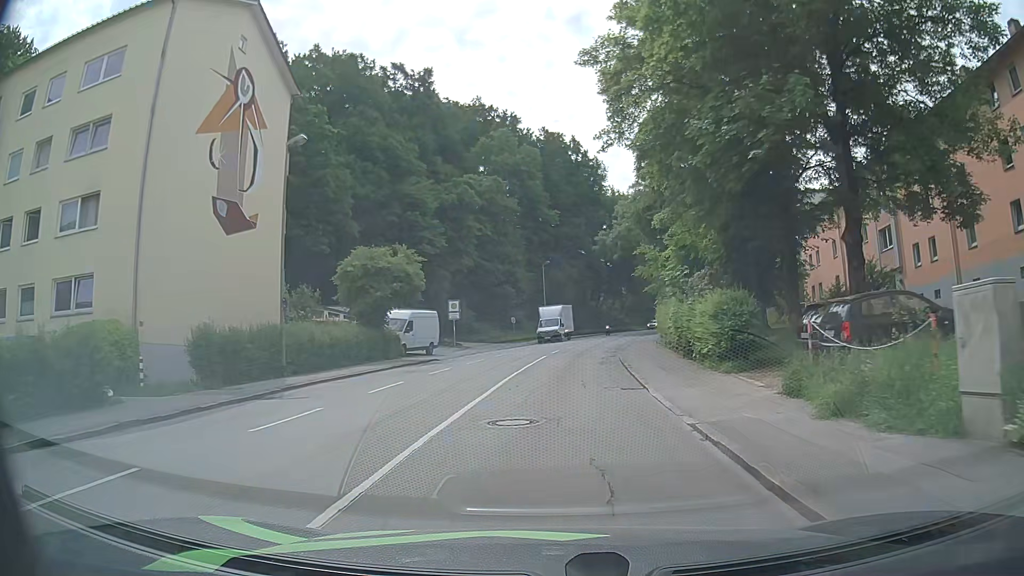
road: tertiary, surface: asphalt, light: Day
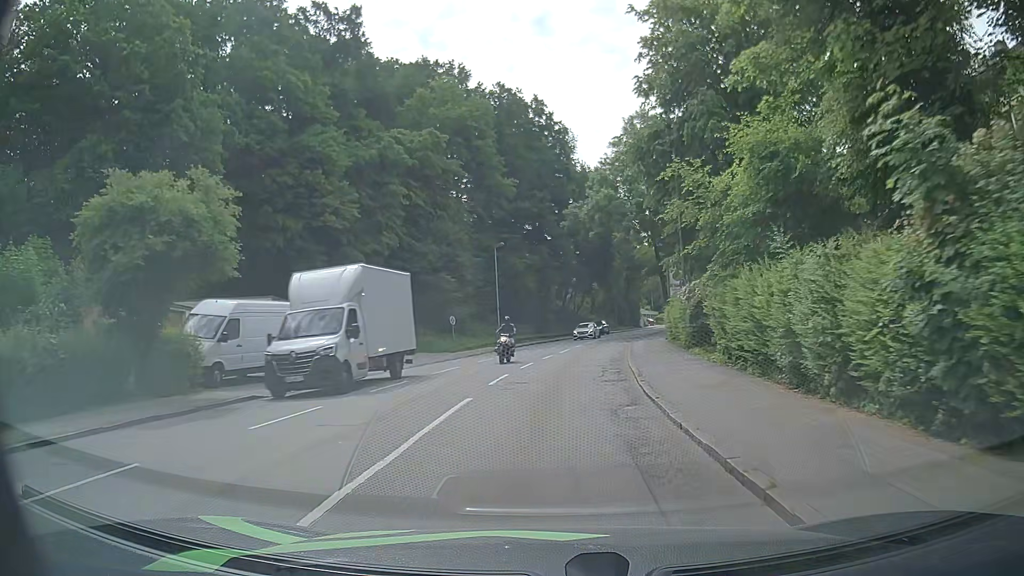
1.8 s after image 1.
(+0.6, +17.7) m; +4°
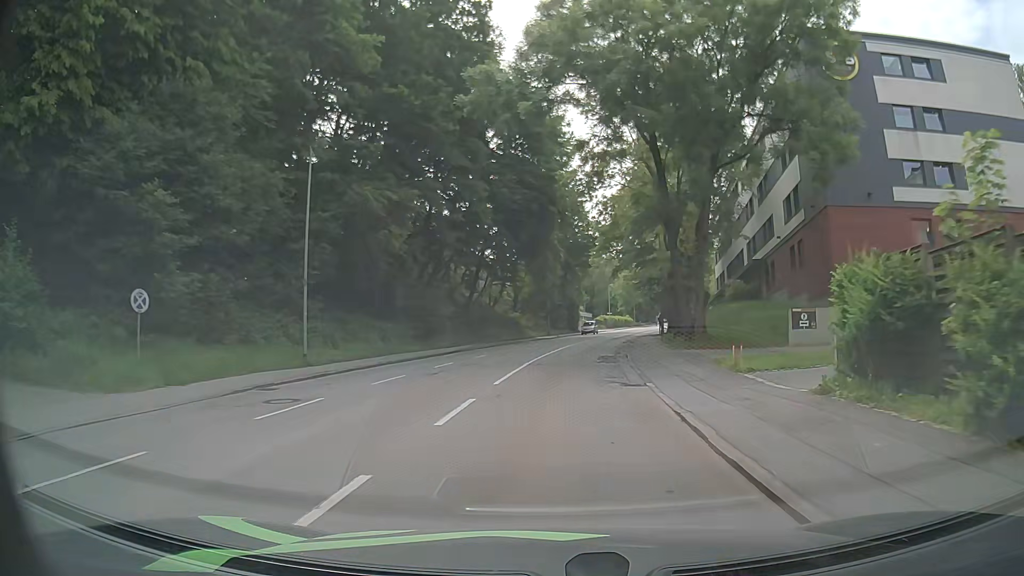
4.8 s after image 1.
(+1.6, +30.7) m; +7°
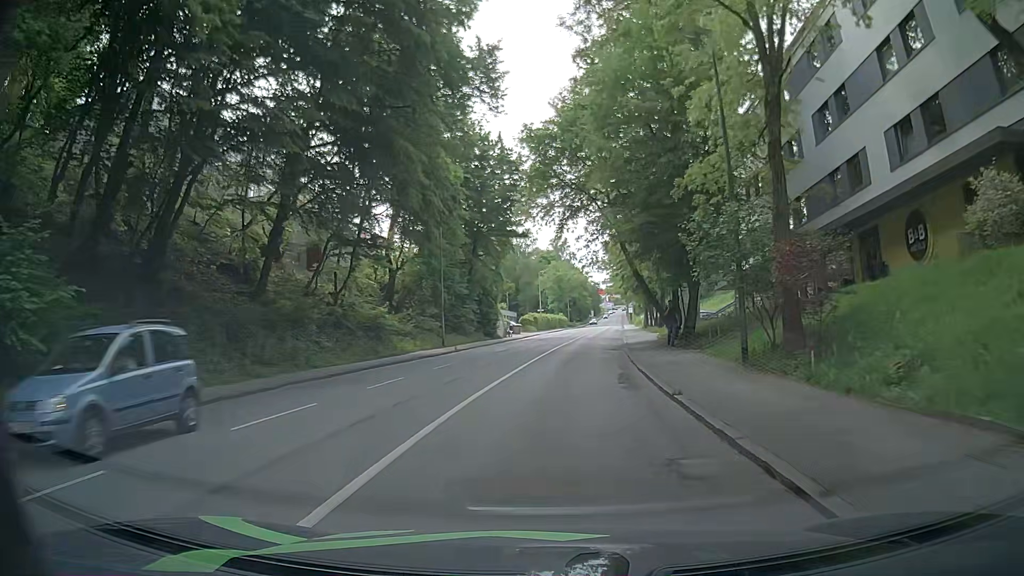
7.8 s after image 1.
(+1.6, +31.4) m; +7°
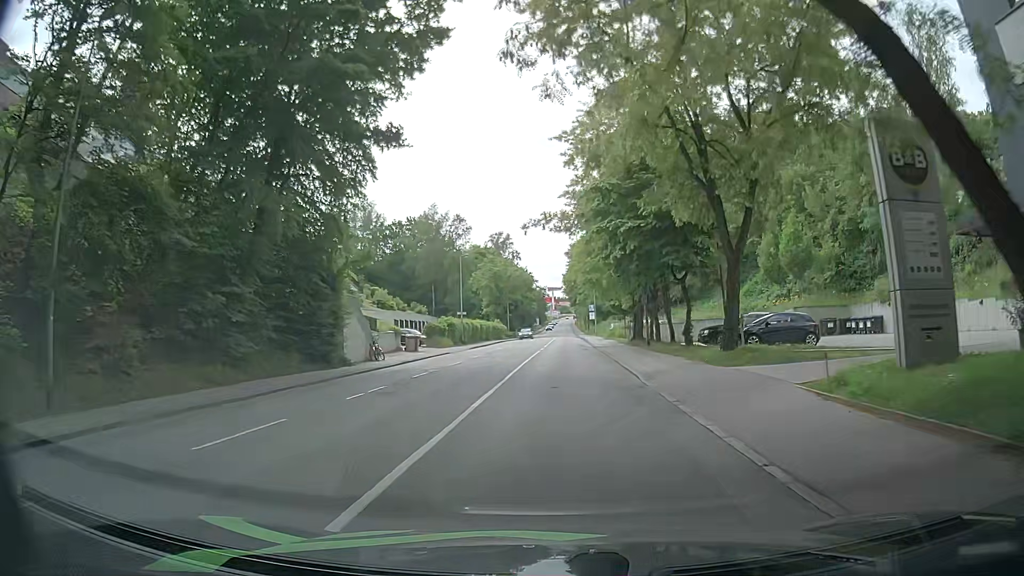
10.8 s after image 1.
(+1.5, +31.8) m; +2°
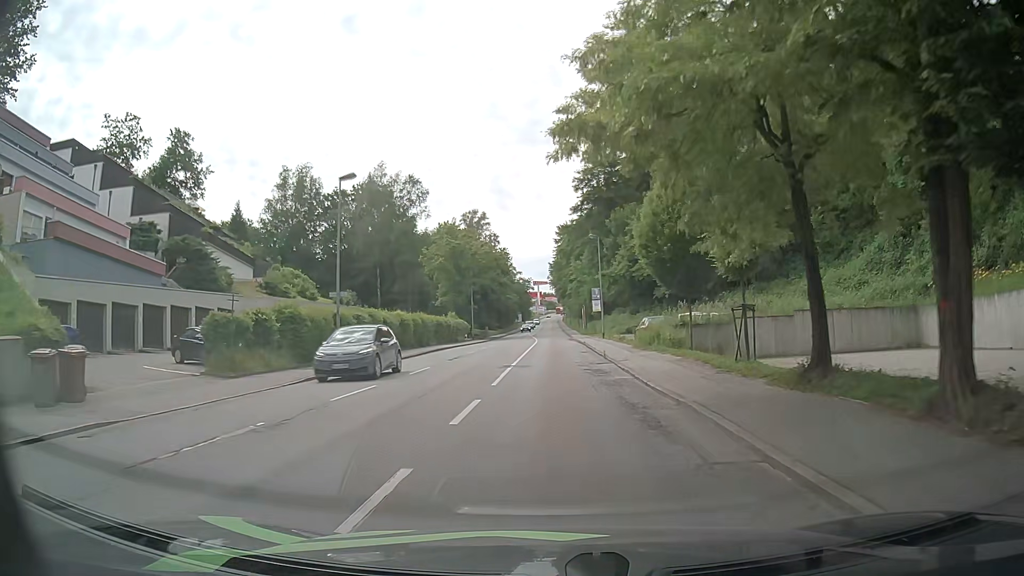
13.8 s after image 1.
(+1.7, +32.4) m; +3°
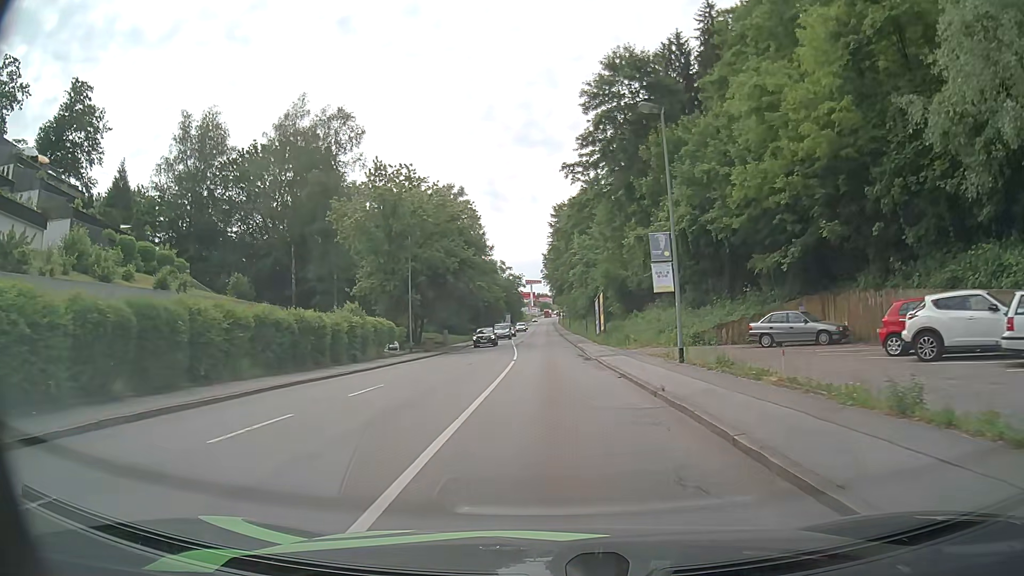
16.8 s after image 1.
(+0.2, +32.8) m; +1°
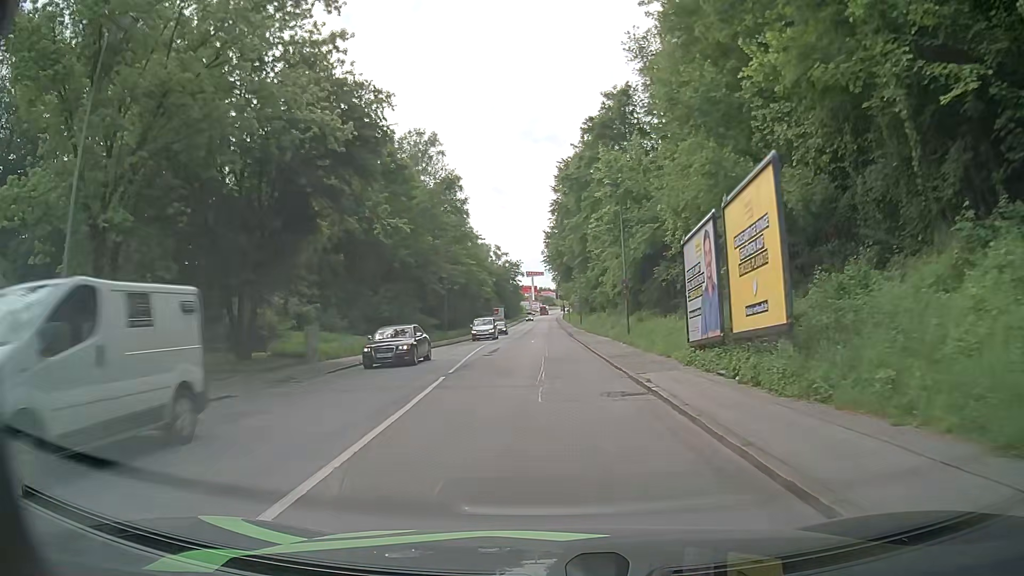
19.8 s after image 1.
(0.0, +35.0) m; 0°
(0, +10) (0, +20) (0, +30) (0, +40) (0, +50) (0, +60) (0, +70) (0, +80) (0, +90) (0, +100) m
